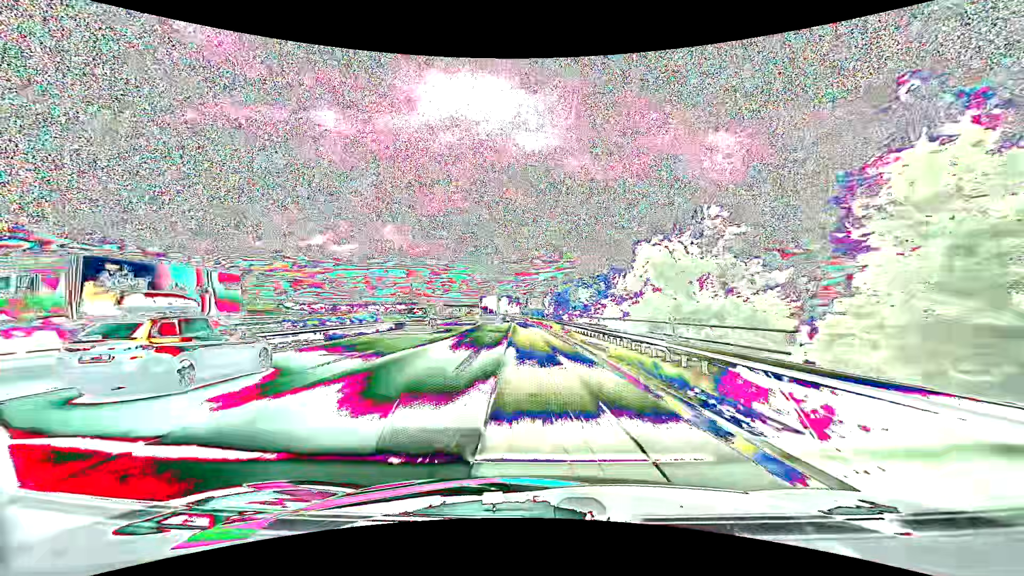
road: motorway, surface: asphalt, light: Day
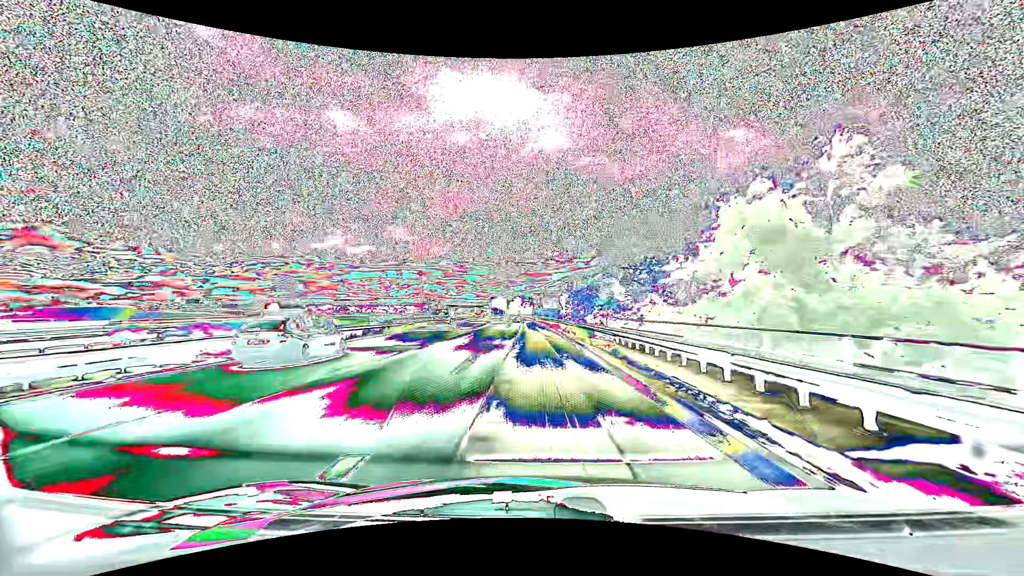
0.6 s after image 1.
(-0.1, +11.8) m; -2°
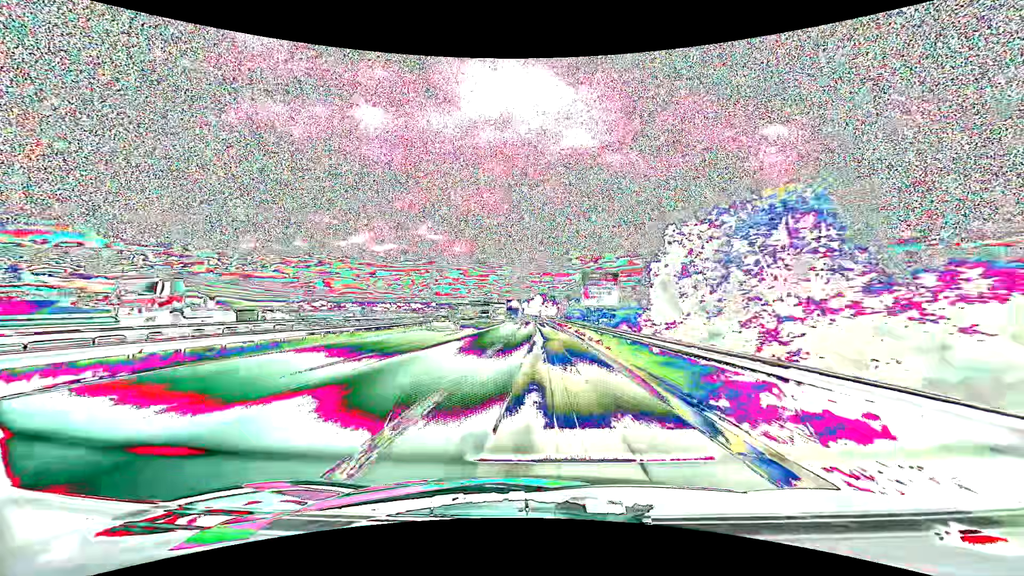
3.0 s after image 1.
(-1.1, +44.1) m; -3°
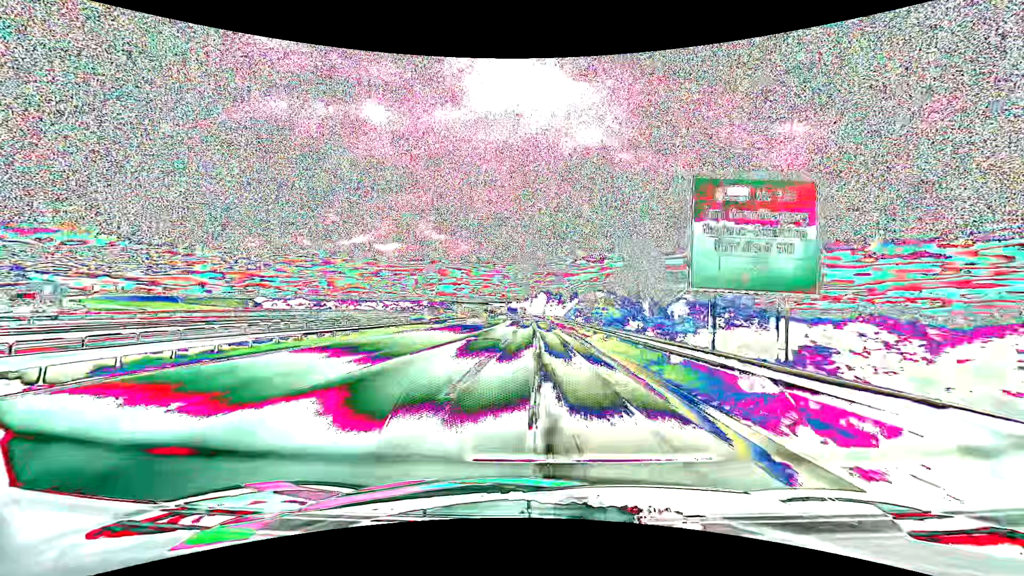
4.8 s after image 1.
(0.0, +30.6) m; 0°
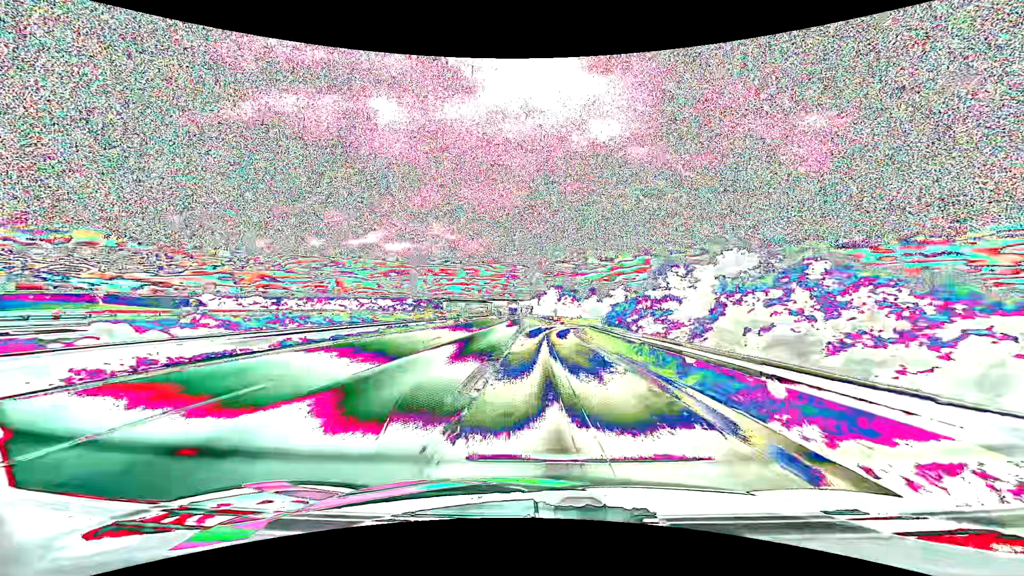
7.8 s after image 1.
(-0.4, +48.6) m; -1°
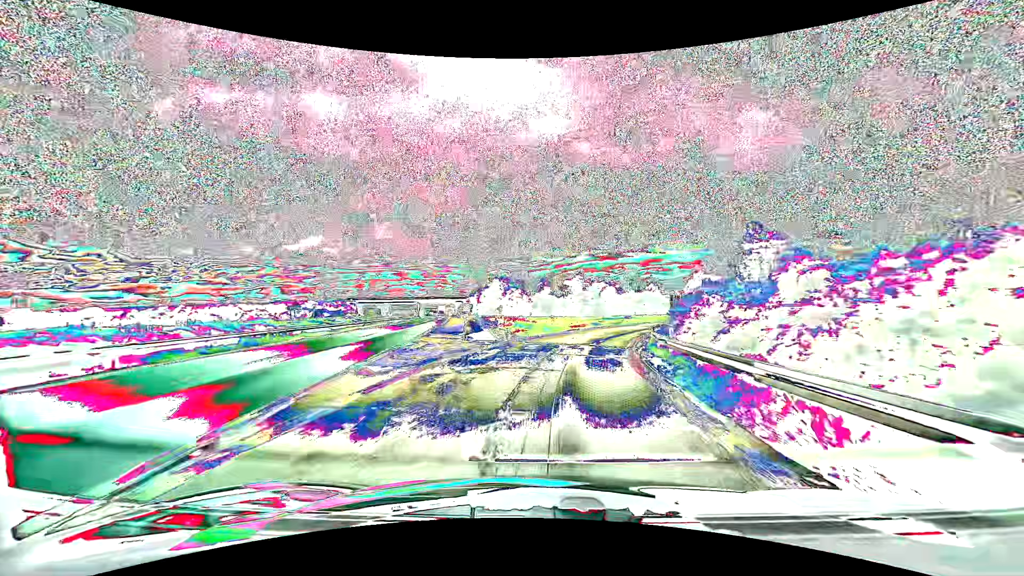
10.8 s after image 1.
(+1.3, +44.2) m; +6°
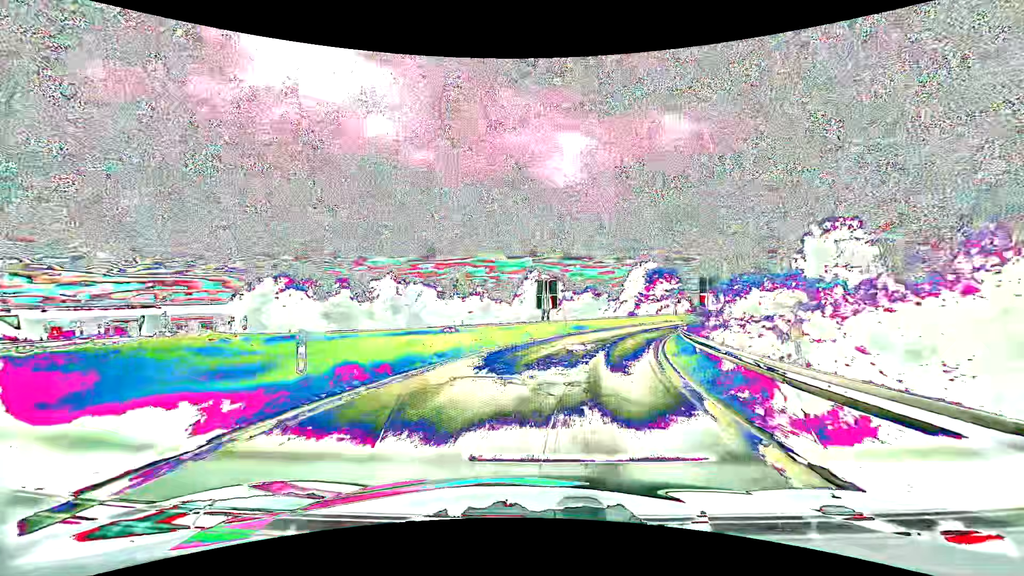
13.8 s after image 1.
(+6.8, +40.9) m; +20°
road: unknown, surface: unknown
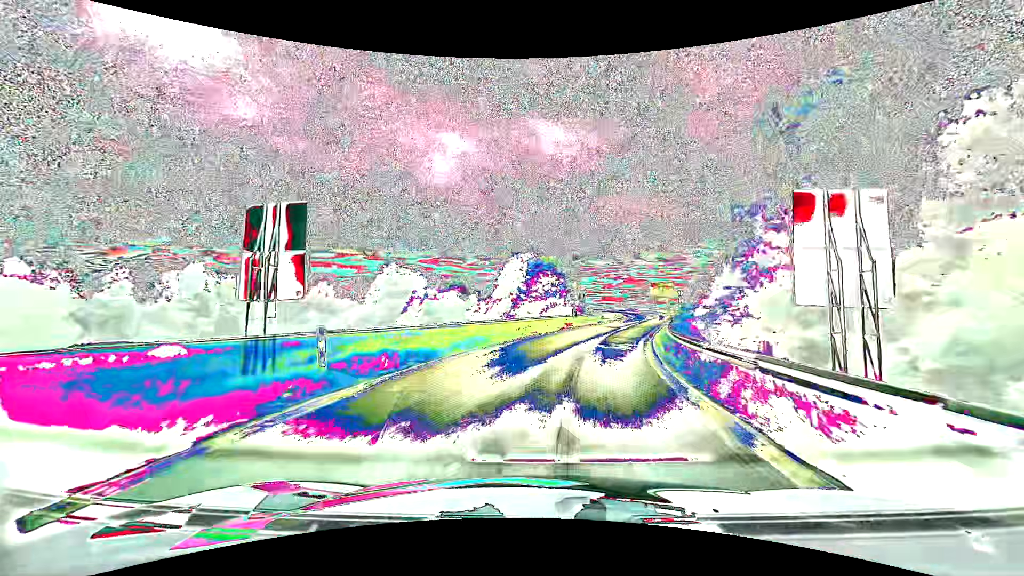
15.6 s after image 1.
(+3.0, +23.5) m; +15°
(0, +10) (+2, +20) (+4, +30) (+7, +39) (+9, +49) (+12, +59) (+15, +68) (+17, +78) (+18, +88) (+17, +98) m
